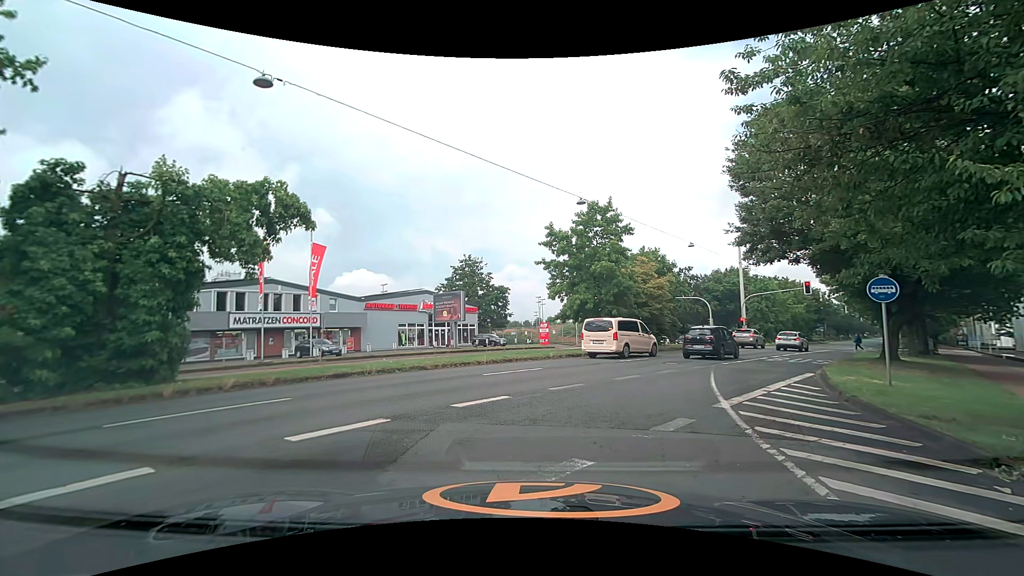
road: primary_link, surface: asphalt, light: Day
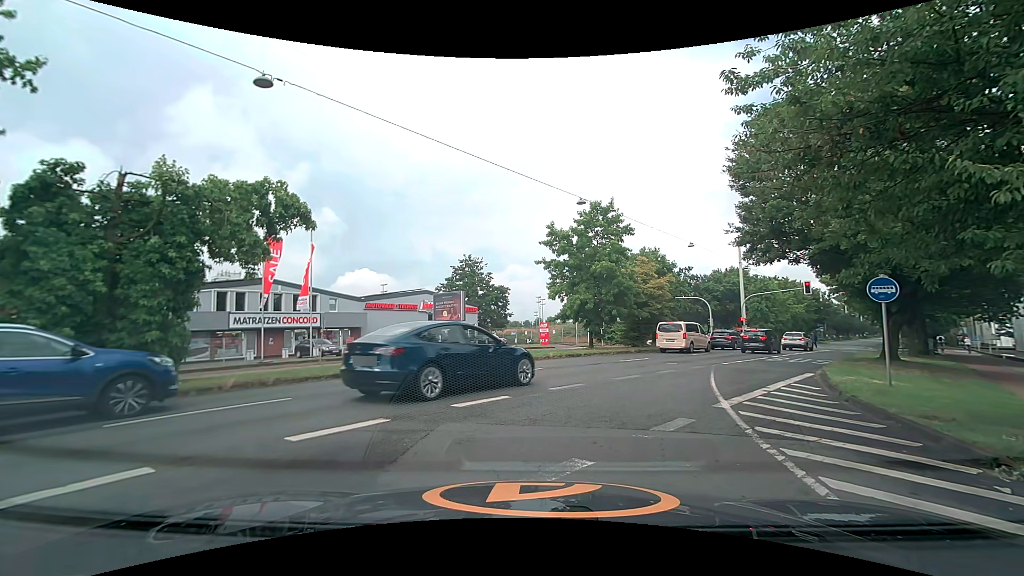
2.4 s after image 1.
(0.0, 0.0) m; 0°
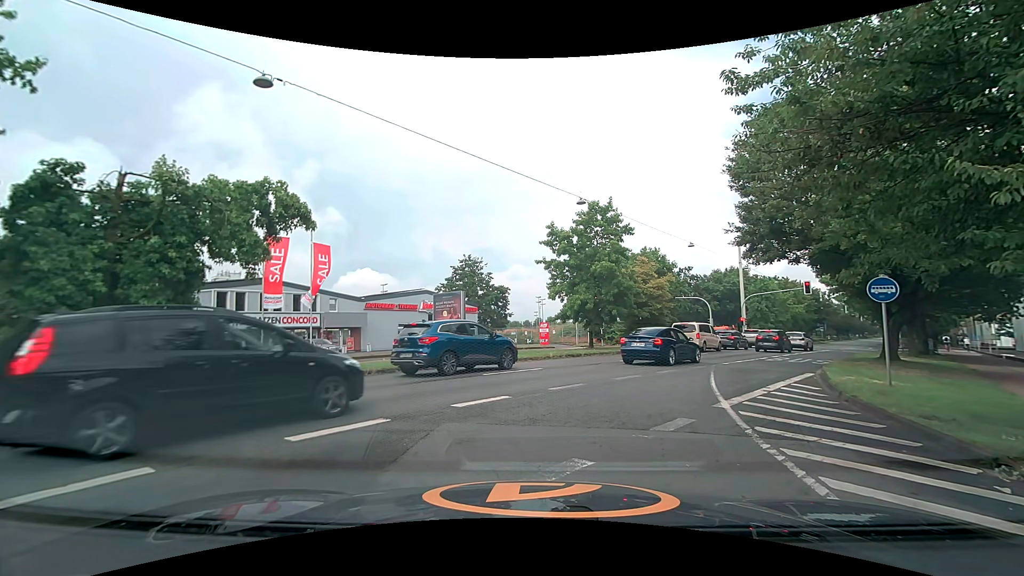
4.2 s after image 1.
(0.0, 0.0) m; 0°
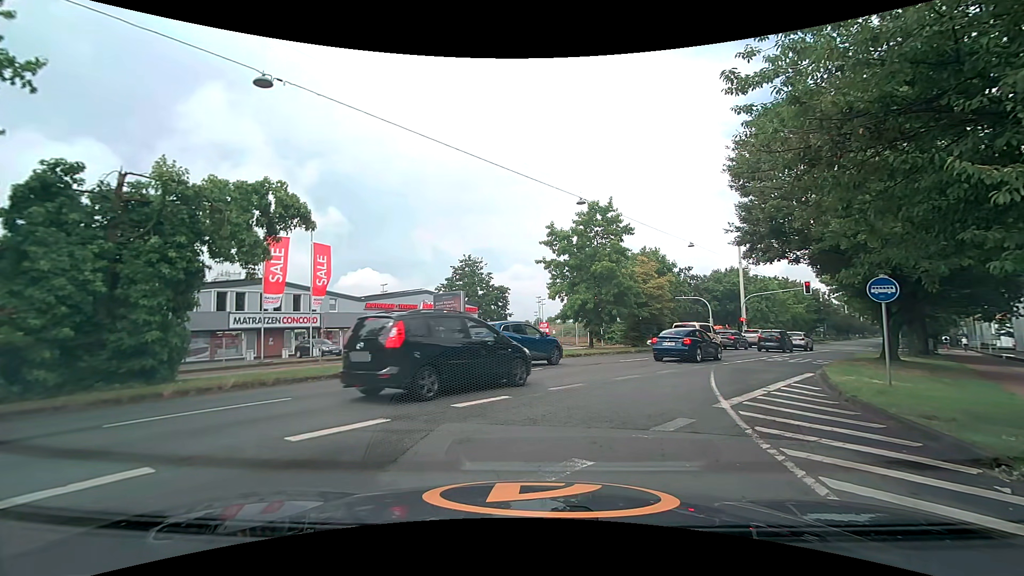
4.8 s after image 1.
(0.0, 0.0) m; 0°
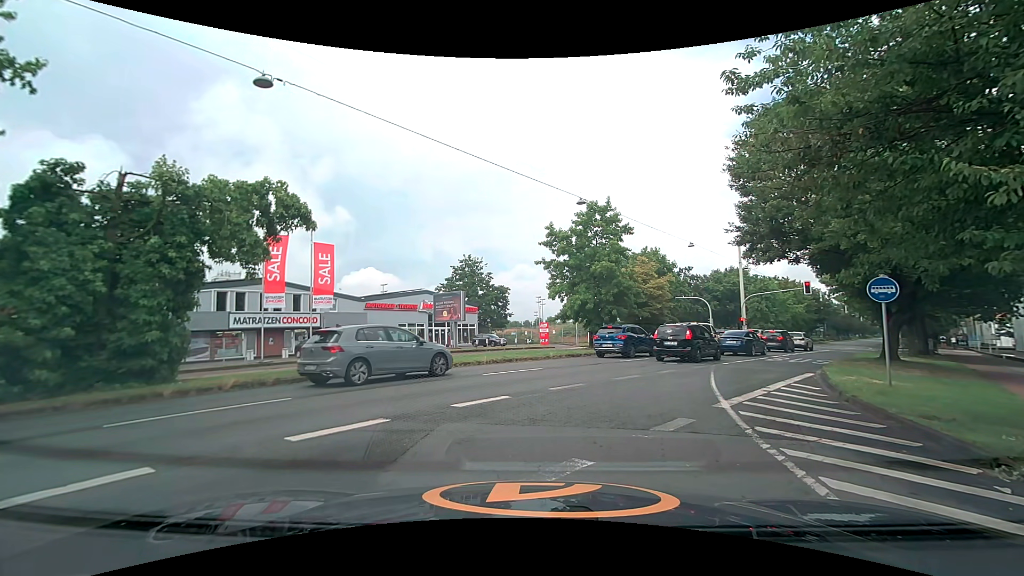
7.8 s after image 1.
(0.0, 0.0) m; 0°
(0, +10) (+3, +19) (+8, +28) (+14, +36) (+19, +45) (+25, +53) (+31, +61) (+36, +69) (+42, +78) (+47, +86) m
